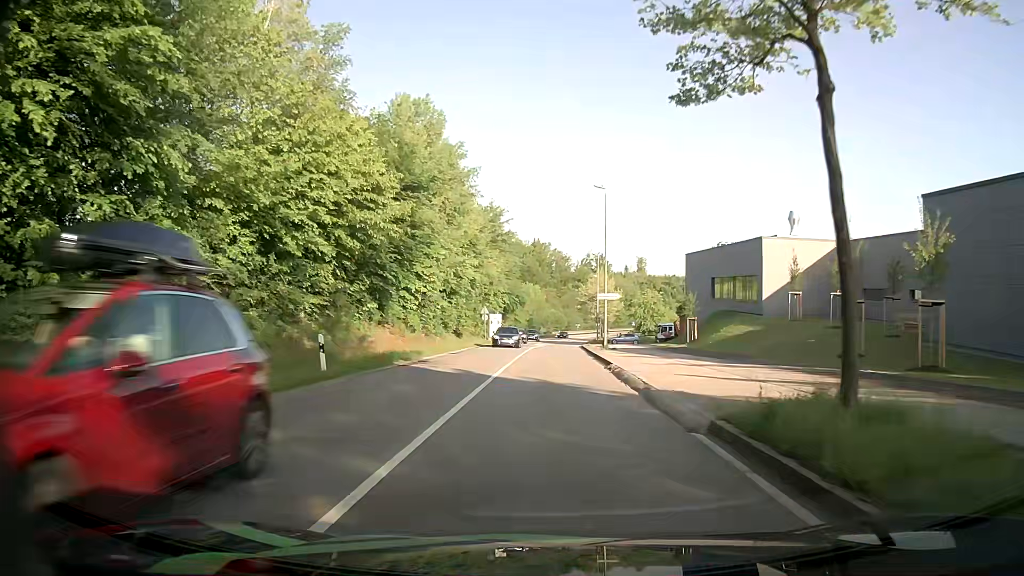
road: secondary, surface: asphalt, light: Day
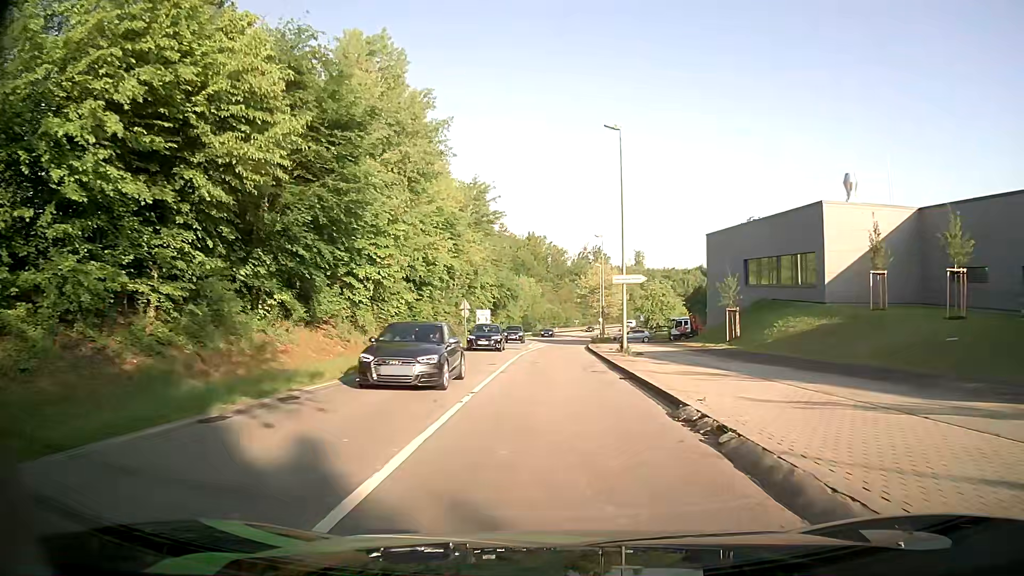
(+0.1, +12.4) m; +1°
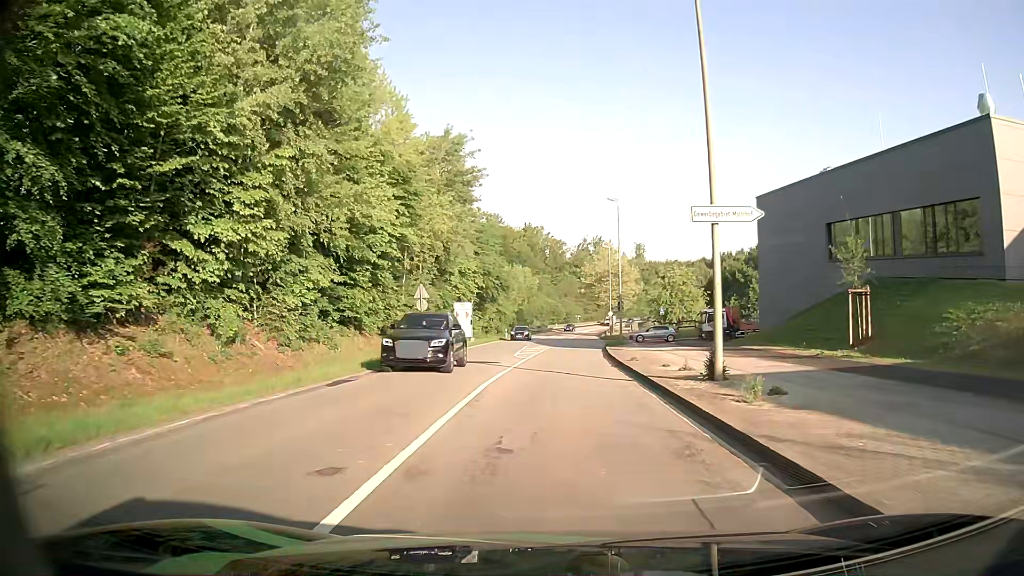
(0.0, +16.8) m; 0°
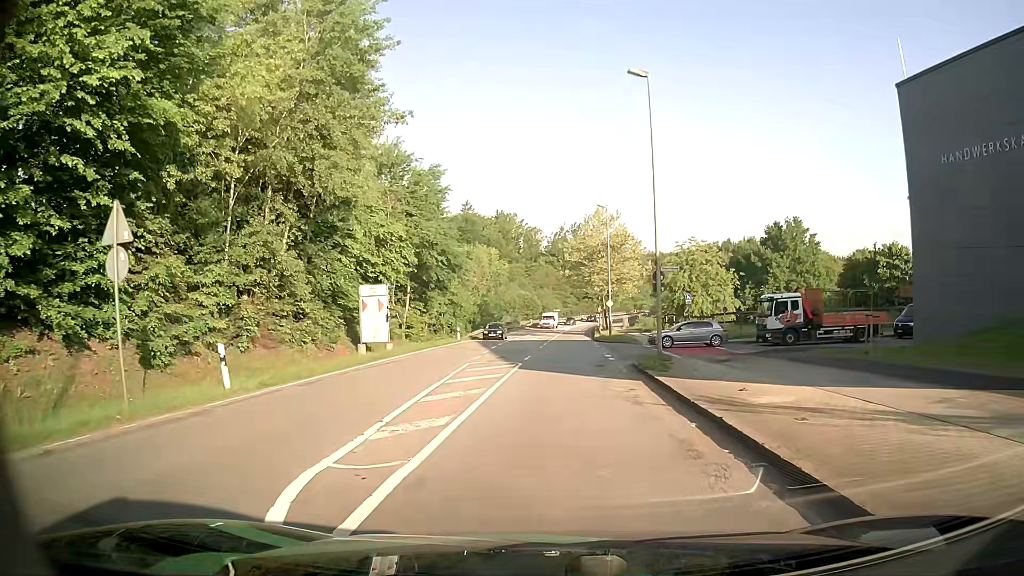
(+0.2, +24.0) m; +1°
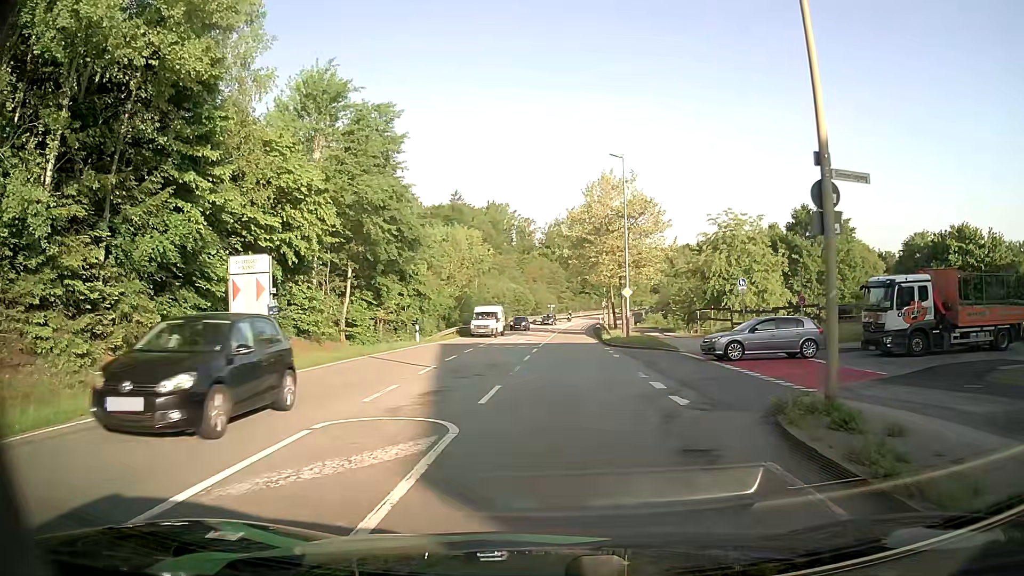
(+0.2, +14.7) m; +1°
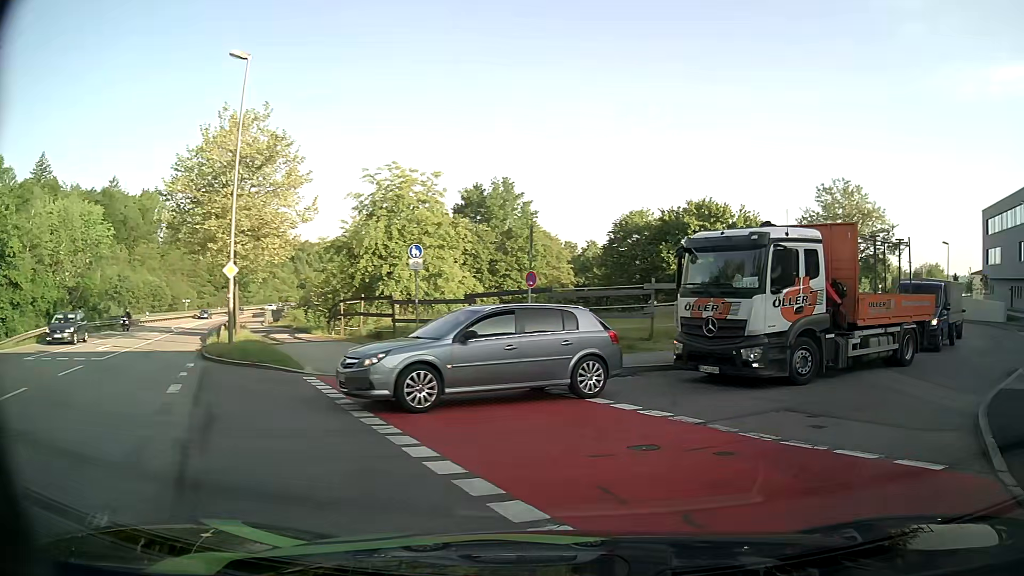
(+2.3, +13.4) m; +30°
